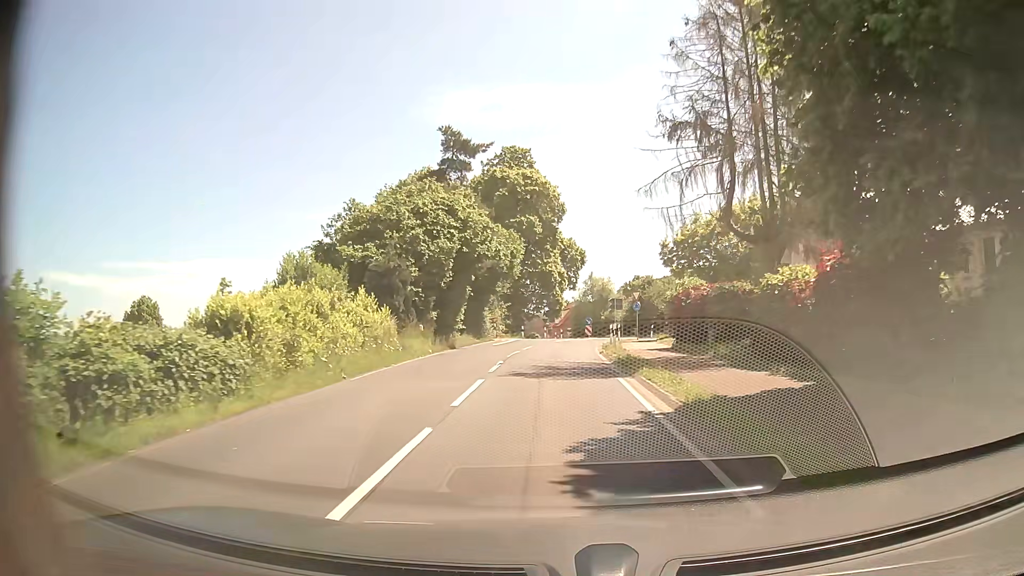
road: secondary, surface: asphalt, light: Day
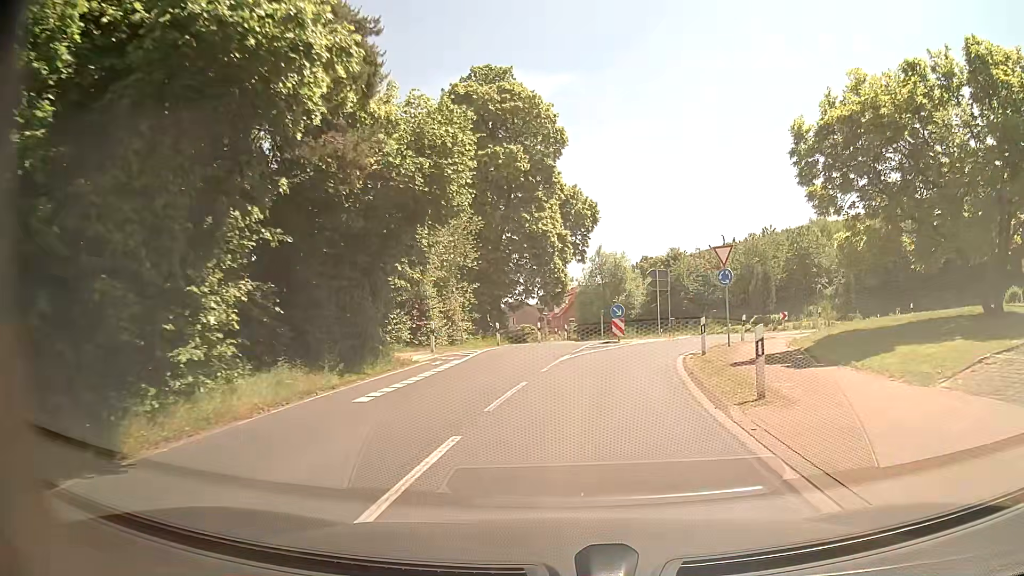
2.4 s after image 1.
(+0.1, +24.7) m; 0°
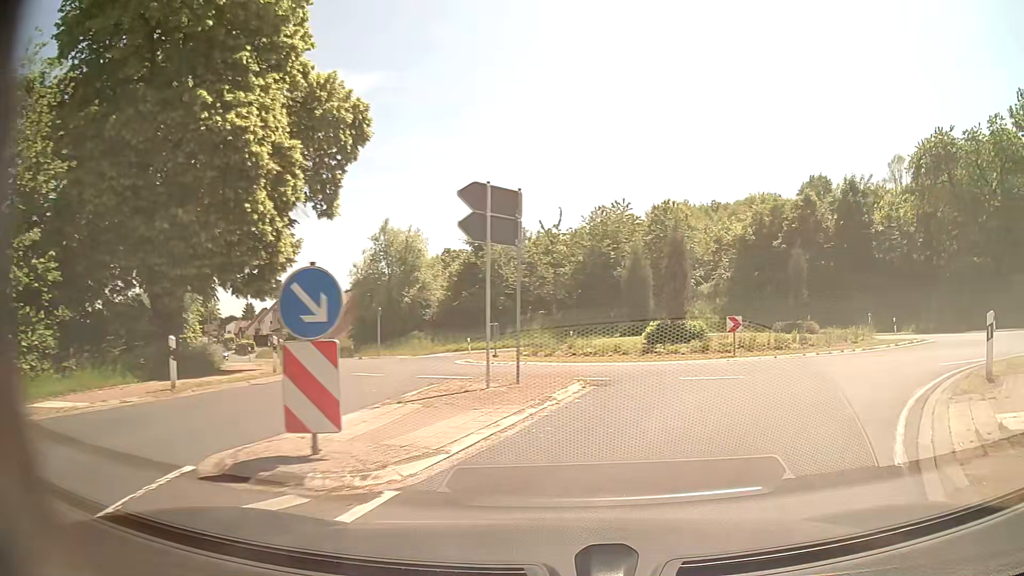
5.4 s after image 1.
(+2.3, +22.9) m; +16°
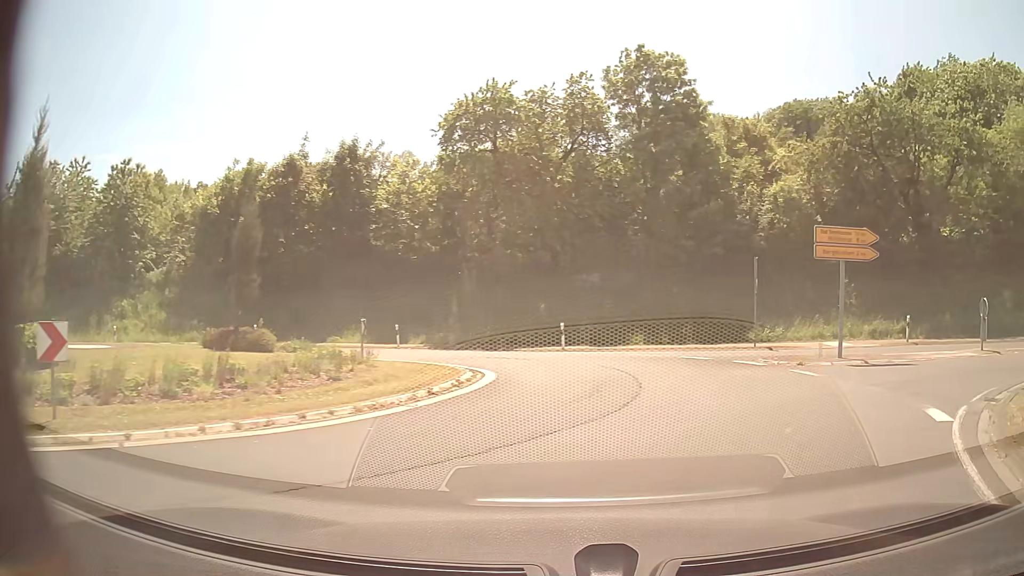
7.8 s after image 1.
(+4.5, +12.5) m; +43°
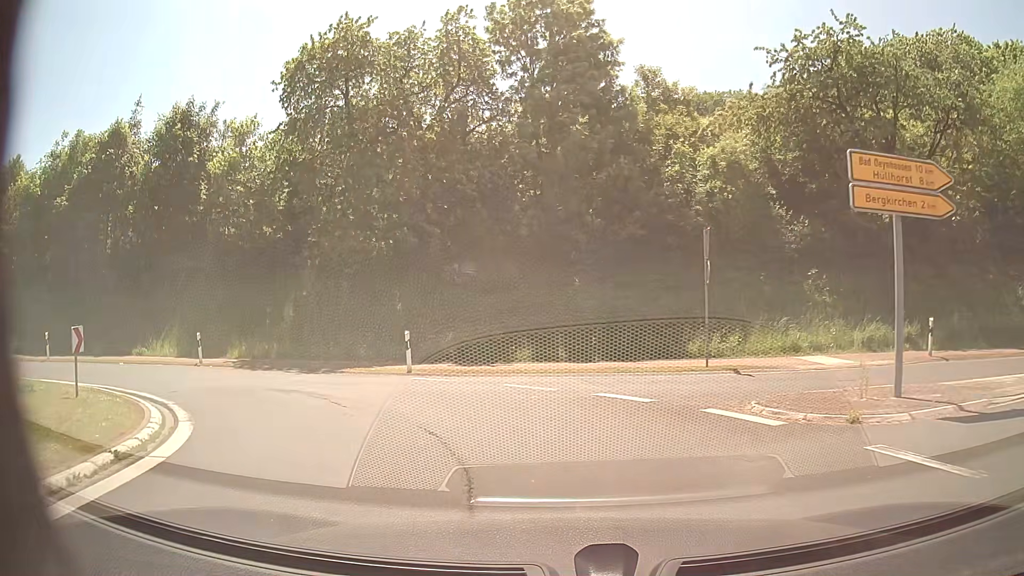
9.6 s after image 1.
(+1.5, +9.6) m; +11°
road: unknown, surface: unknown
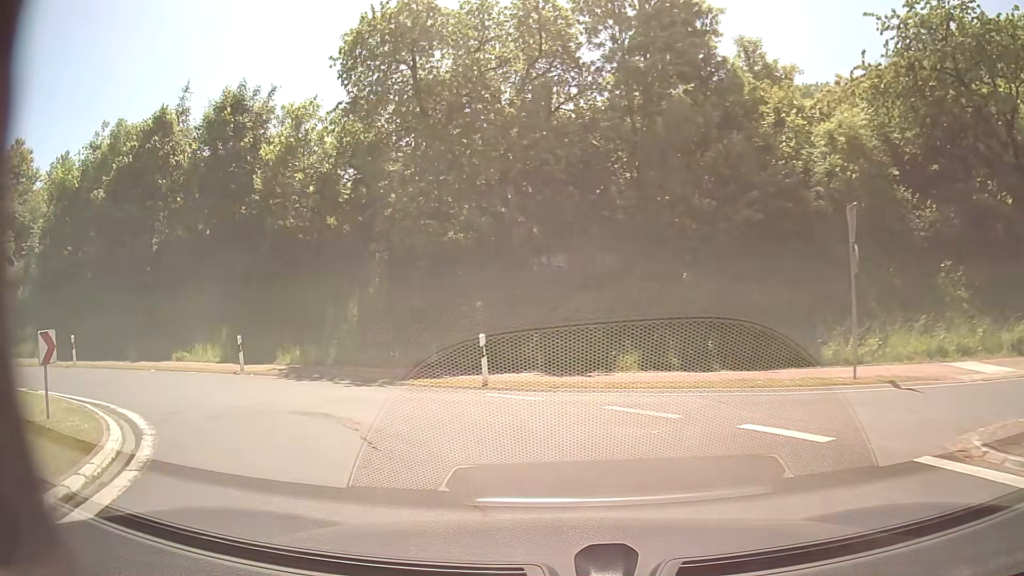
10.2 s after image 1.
(-0.3, +3.6) m; -8°
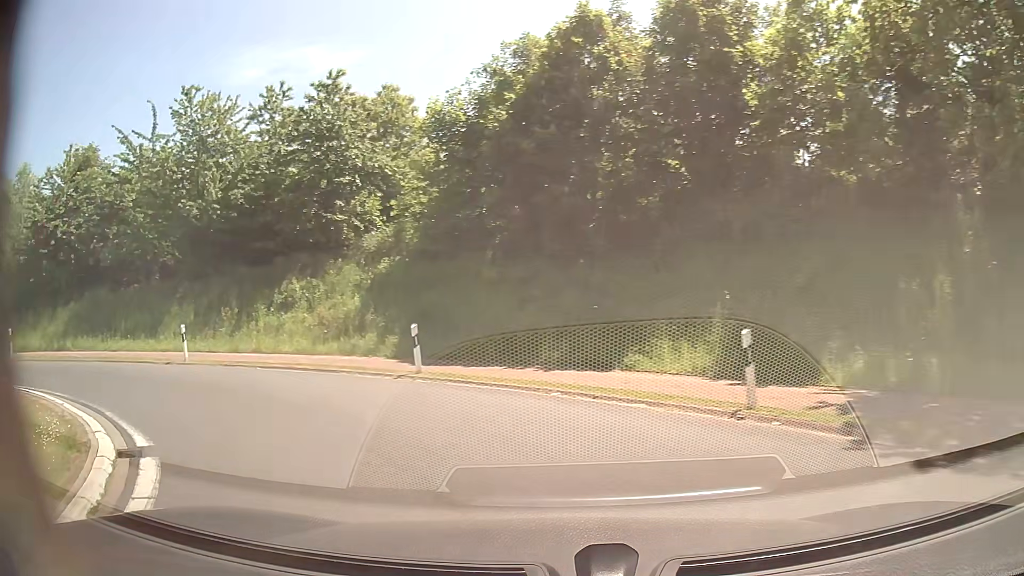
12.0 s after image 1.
(-4.0, +10.7) m; -43°
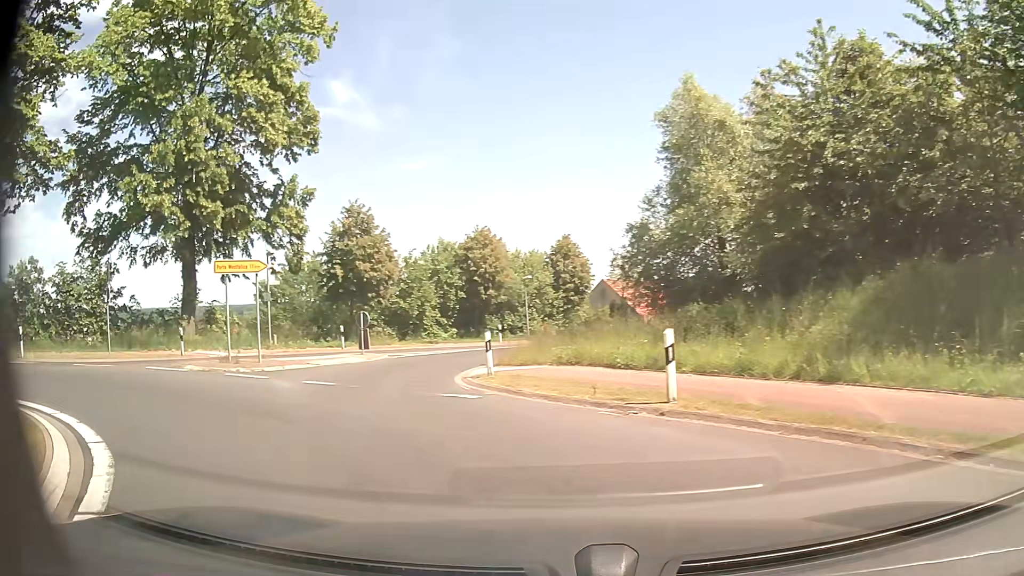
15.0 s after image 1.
(-8.8, +12.8) m; -70°
